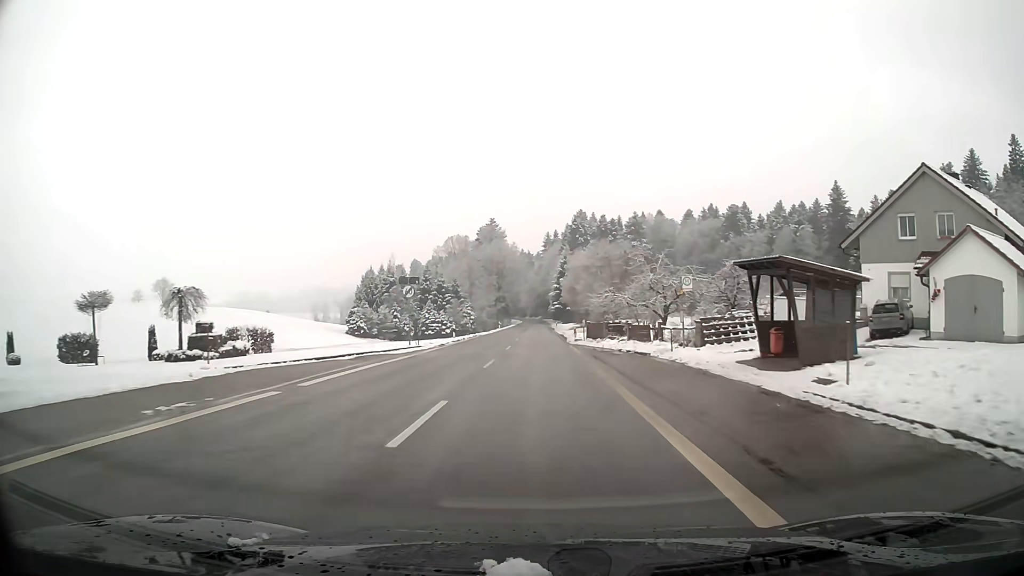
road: tertiary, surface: asphalt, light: Day
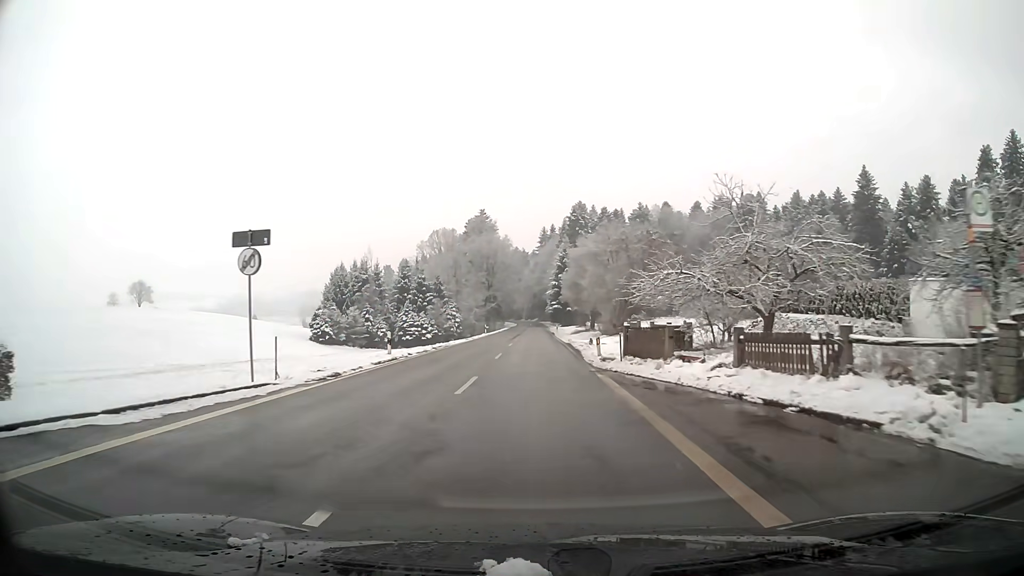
(0.0, +18.3) m; 0°
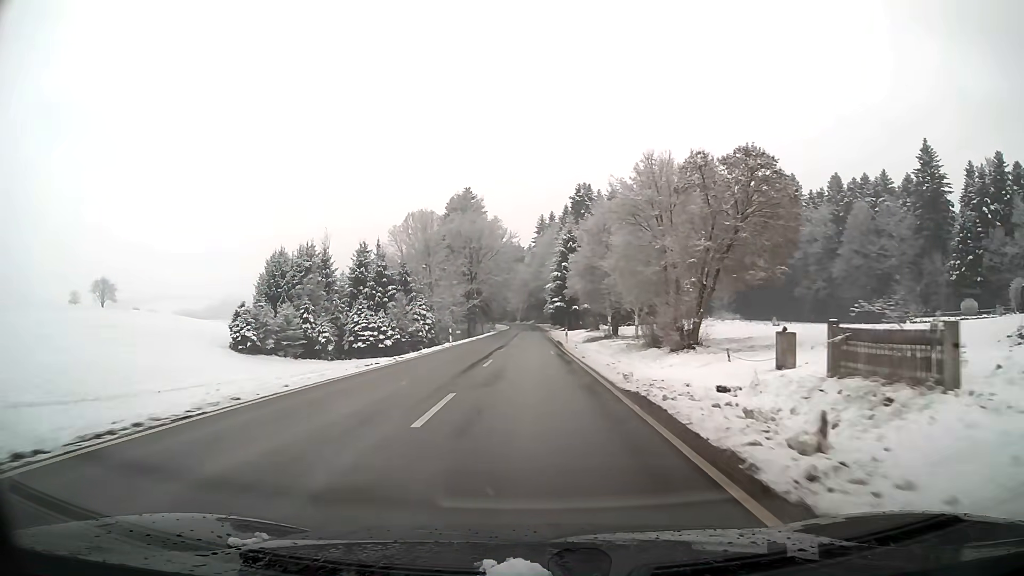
(+0.1, +28.0) m; 0°
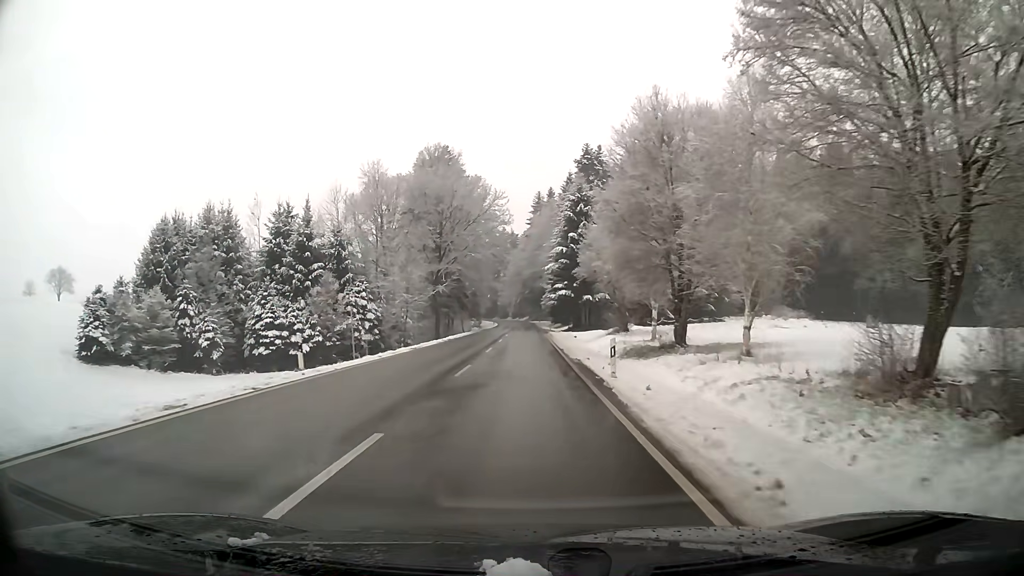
(+0.1, +28.7) m; 0°
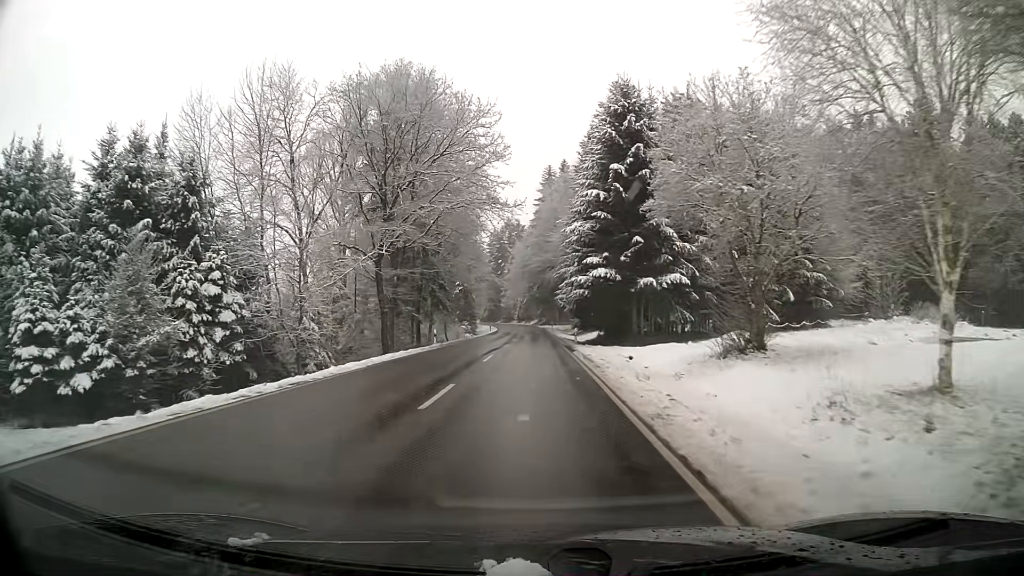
(-0.2, +29.6) m; 0°
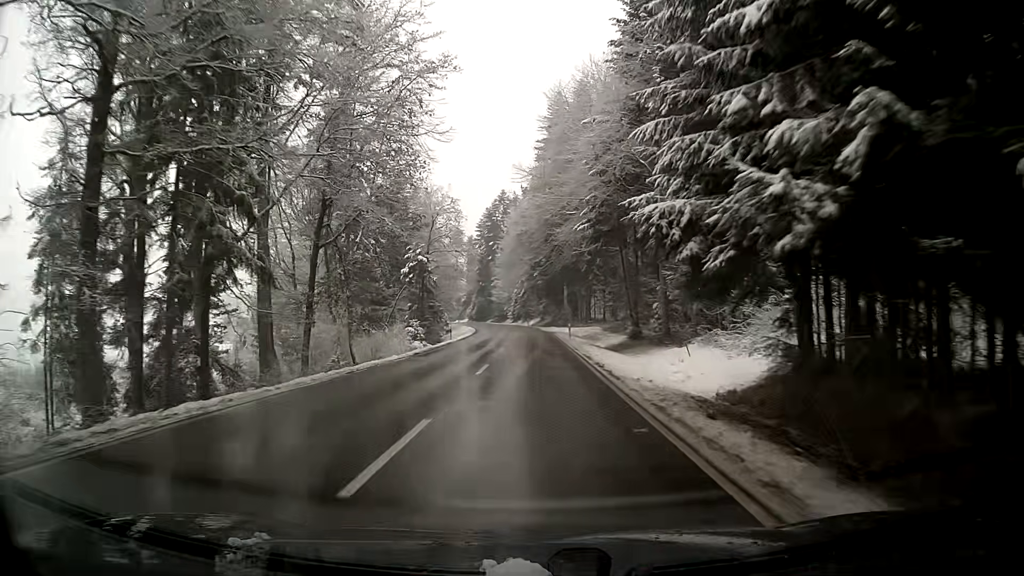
(-0.1, +41.1) m; 0°
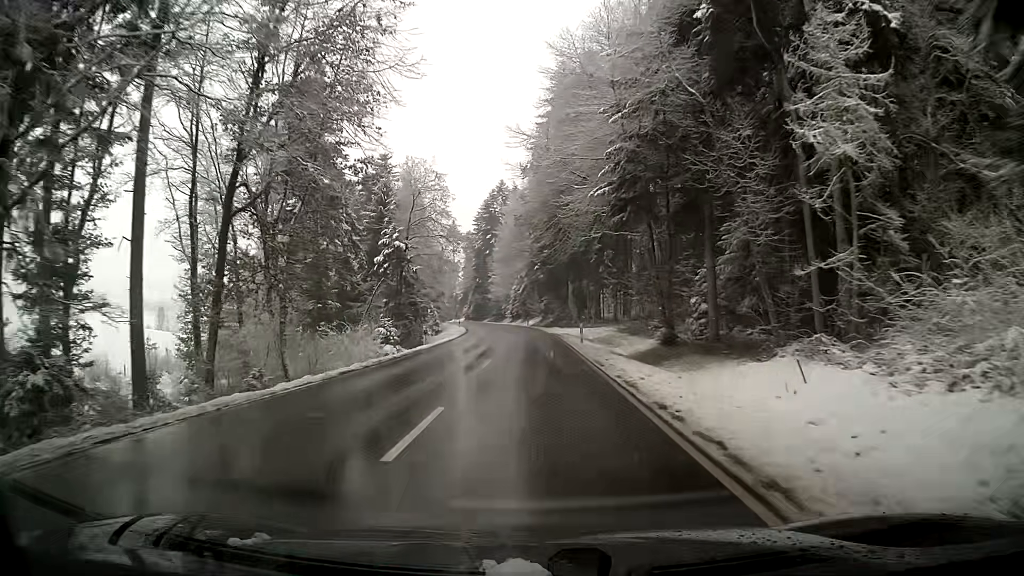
(0.0, +10.6) m; 0°
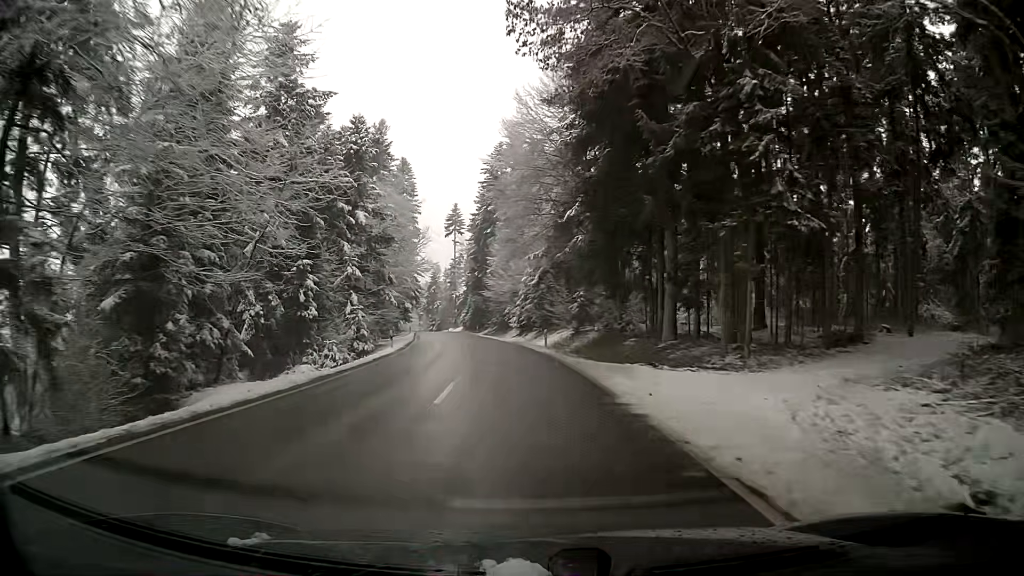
(-0.5, +43.1) m; -3°
